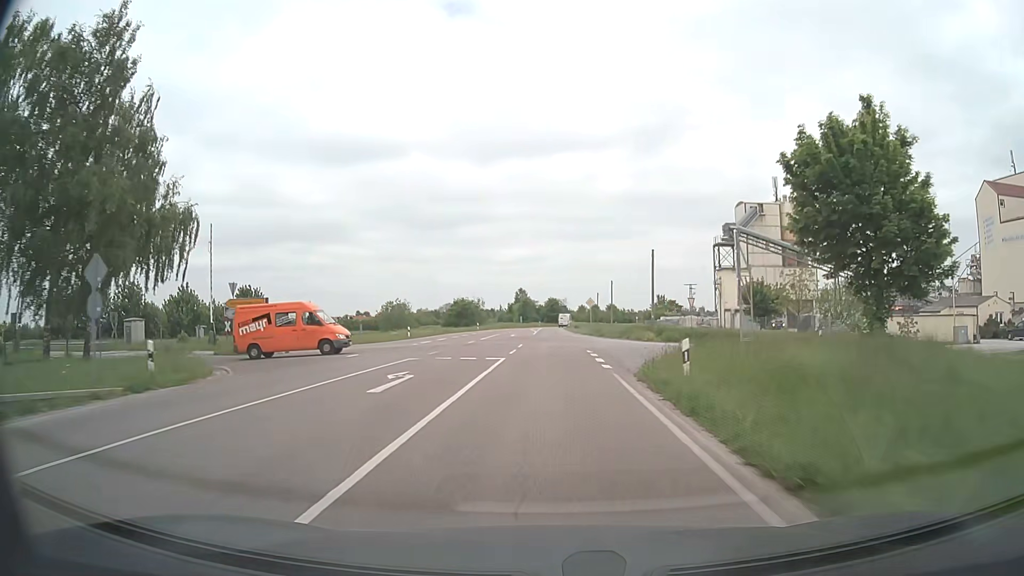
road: secondary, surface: asphalt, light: Day
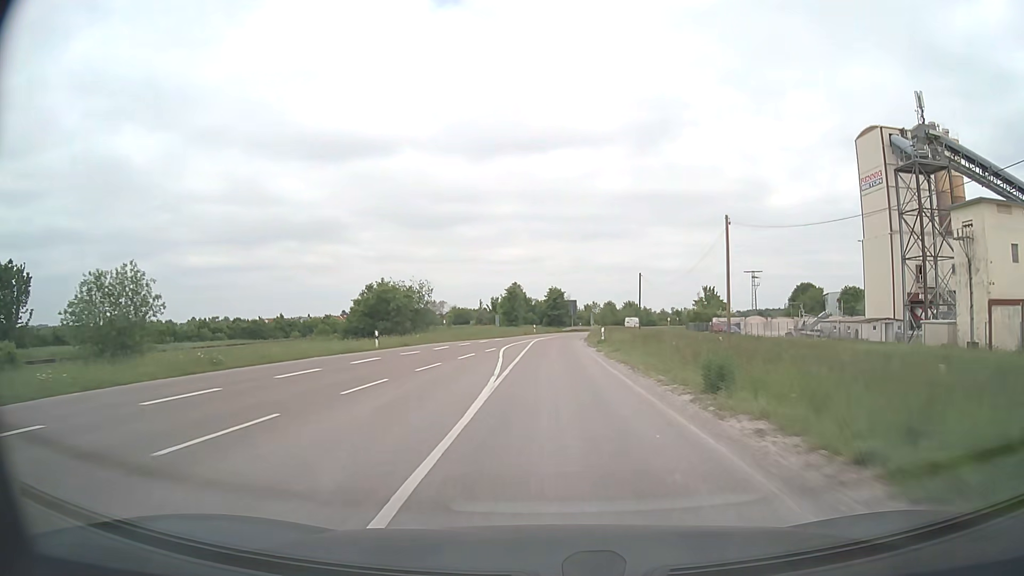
(0.0, +54.9) m; 0°
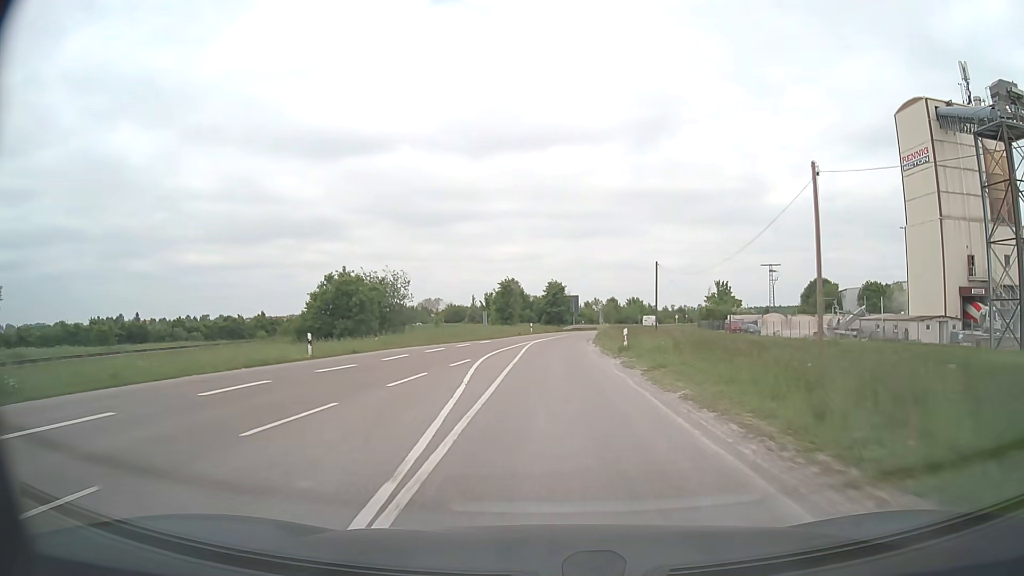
(0.0, +10.7) m; 0°
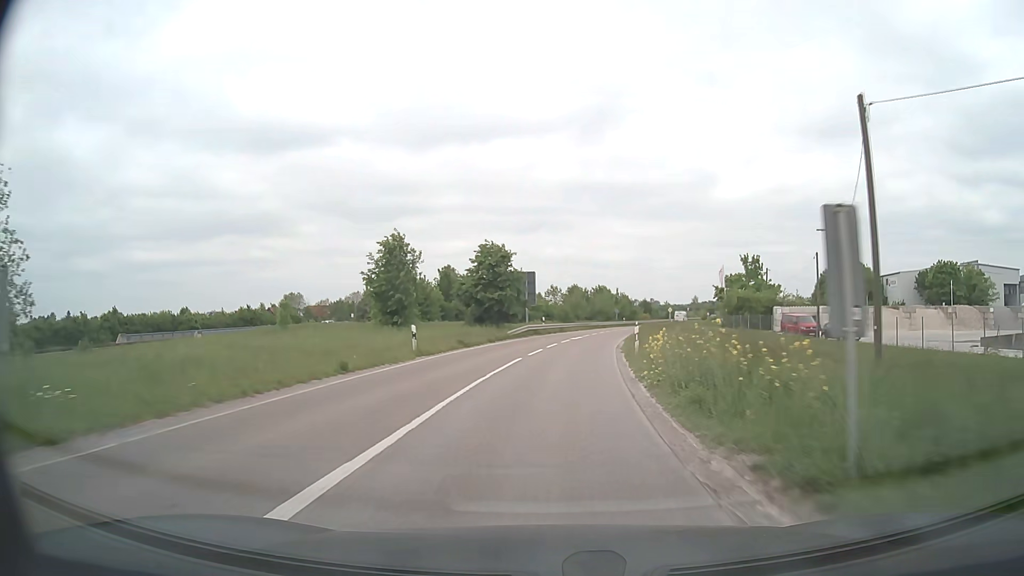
(+1.1, +42.7) m; +4°
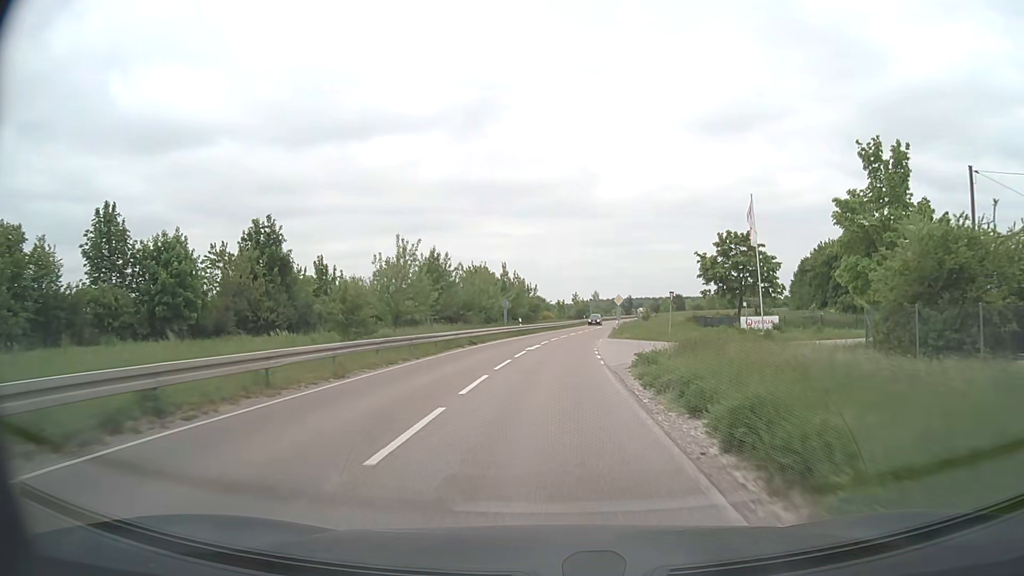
(+5.2, +53.7) m; +10°
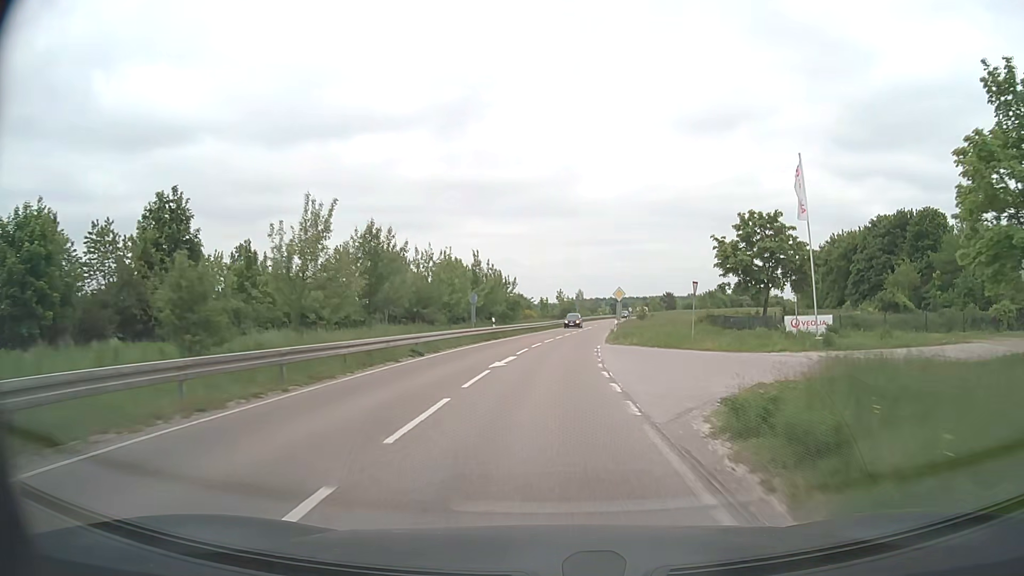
(+0.1, +10.9) m; +2°
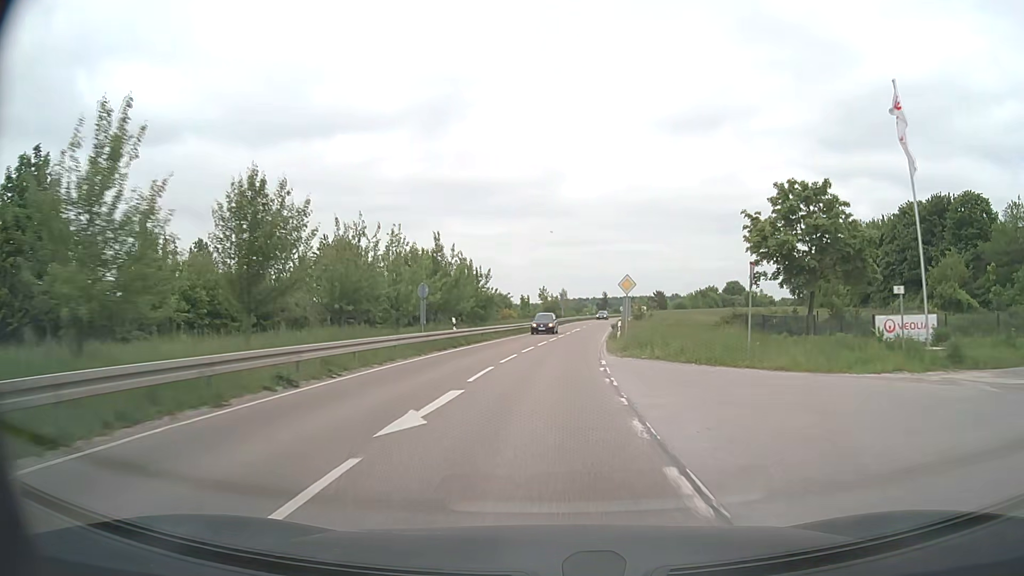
(+0.1, +11.0) m; +1°
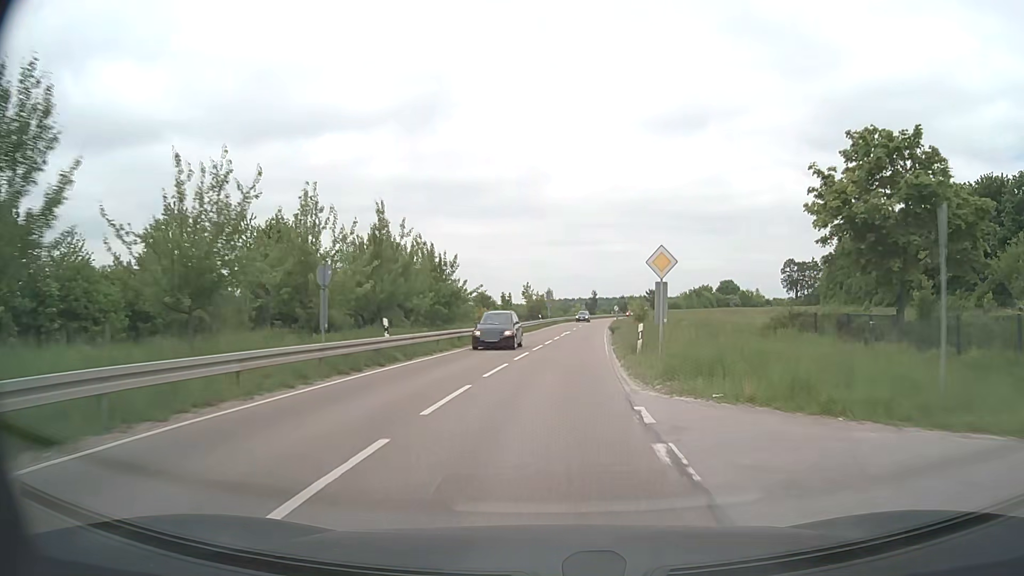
(+0.1, +11.0) m; +1°
(0, +10) (+1, +20) (+1, +30) (+2, +40) (+3, +50) (+4, +60) (+5, +70) (+6, +80) (+7, +90) (+9, +100) m
